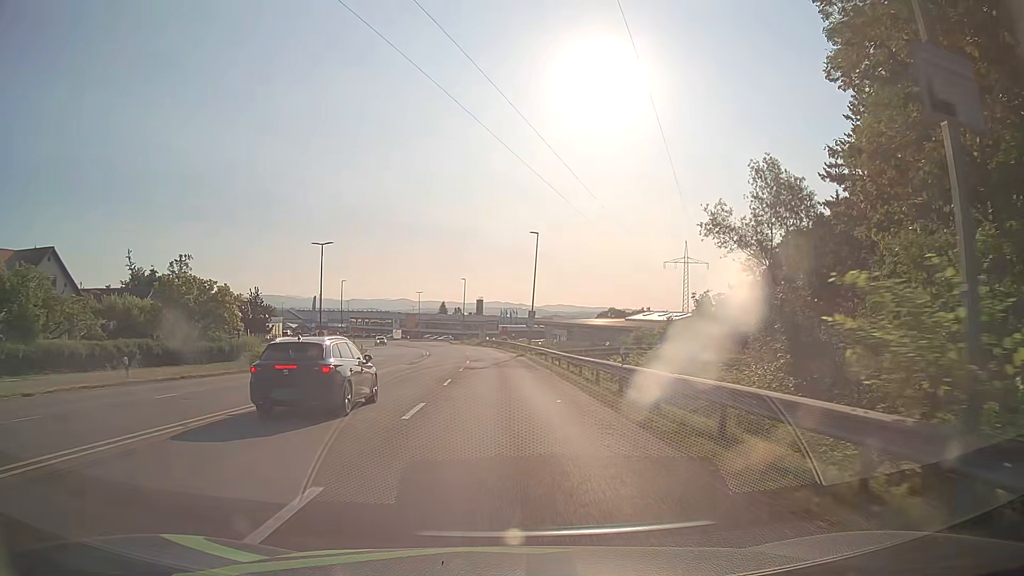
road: secondary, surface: asphalt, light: Day
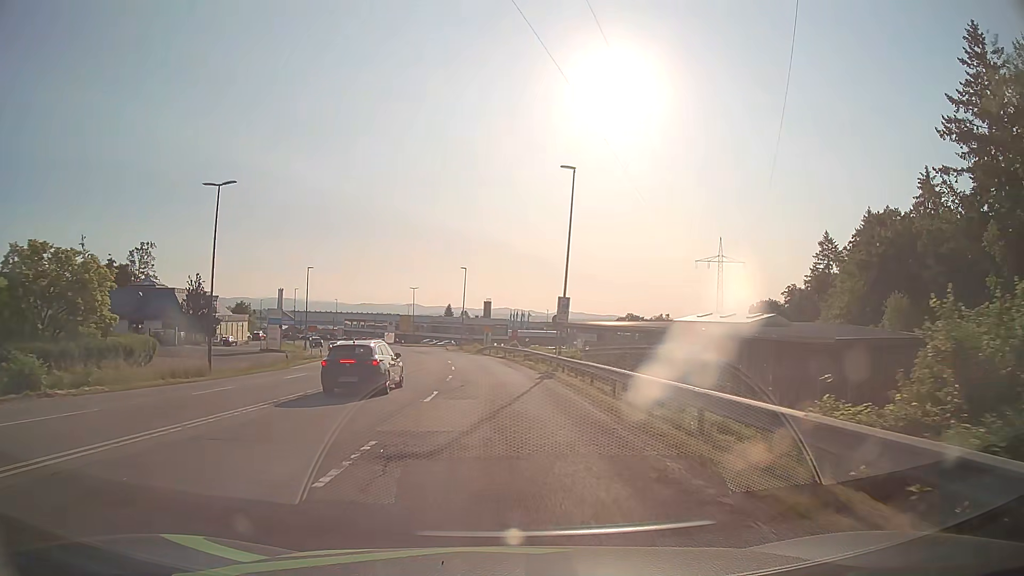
(0.0, +23.4) m; 0°
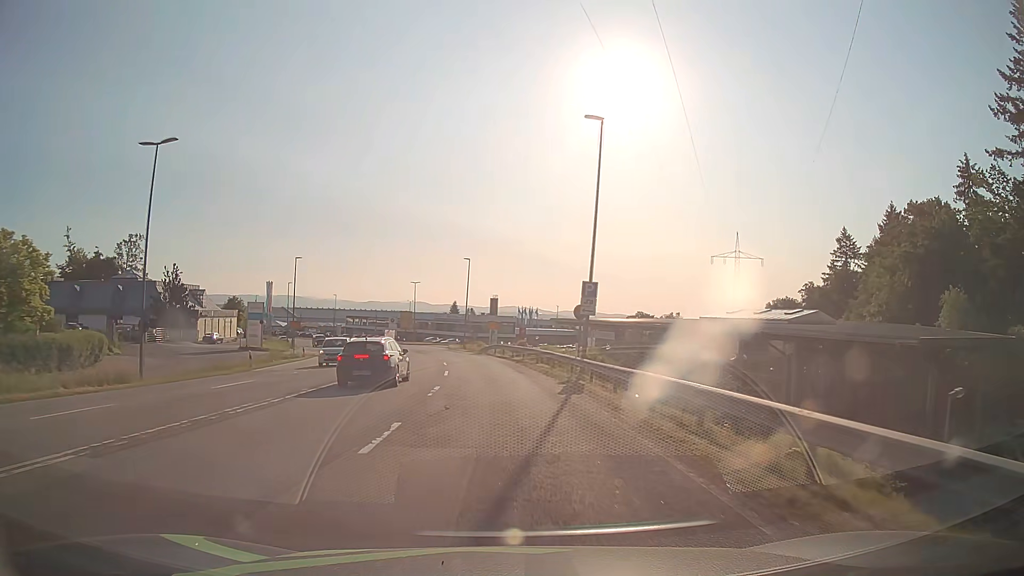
(-0.1, +7.7) m; -1°
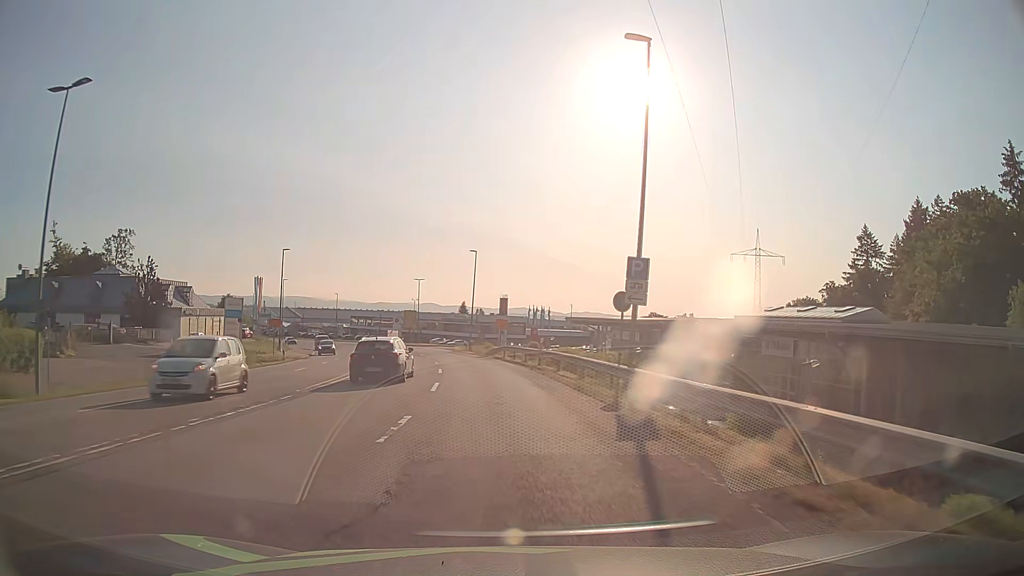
(0.0, +7.7) m; -1°
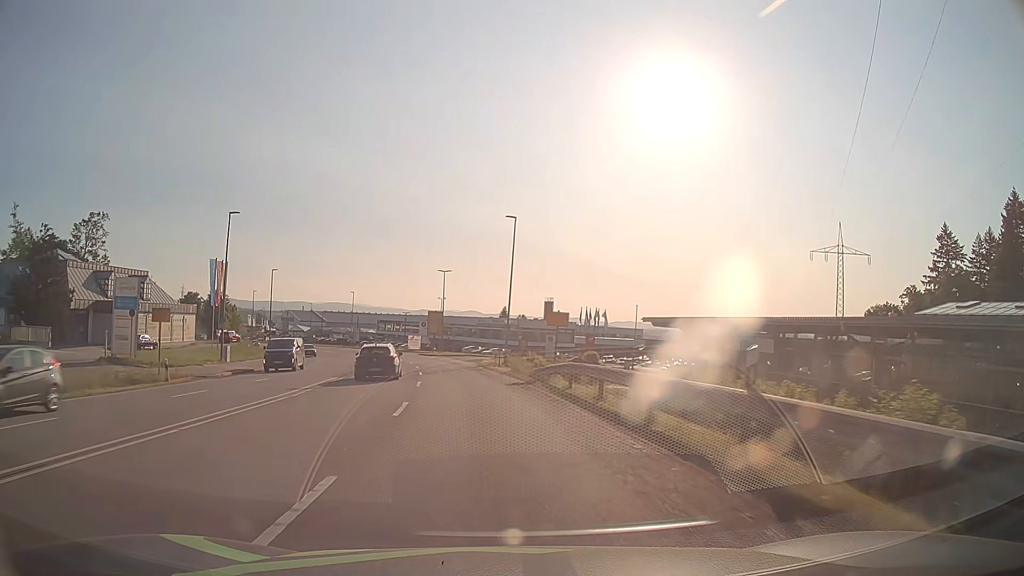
(-0.7, +23.0) m; -3°
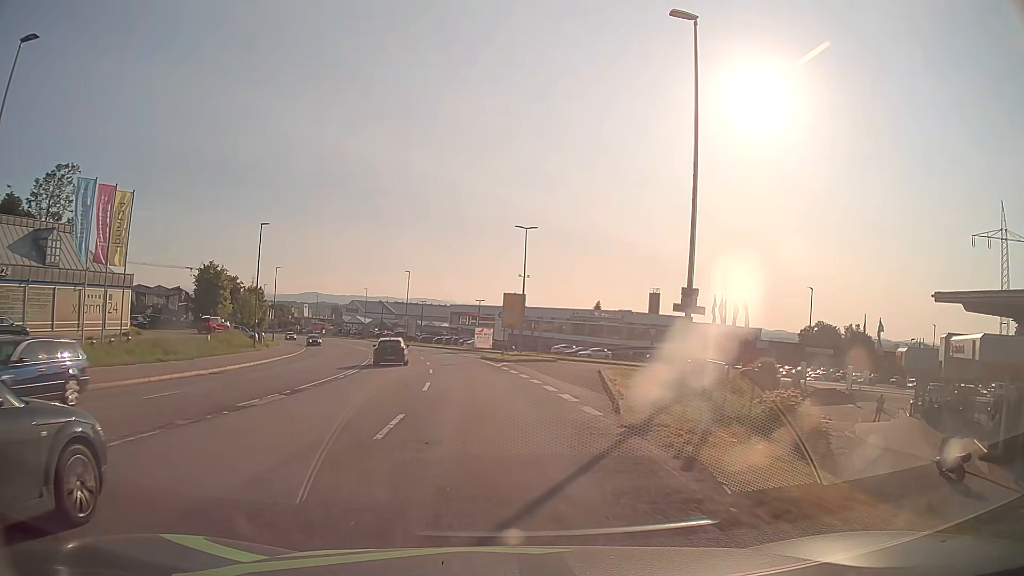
(-2.1, +30.3) m; -8°
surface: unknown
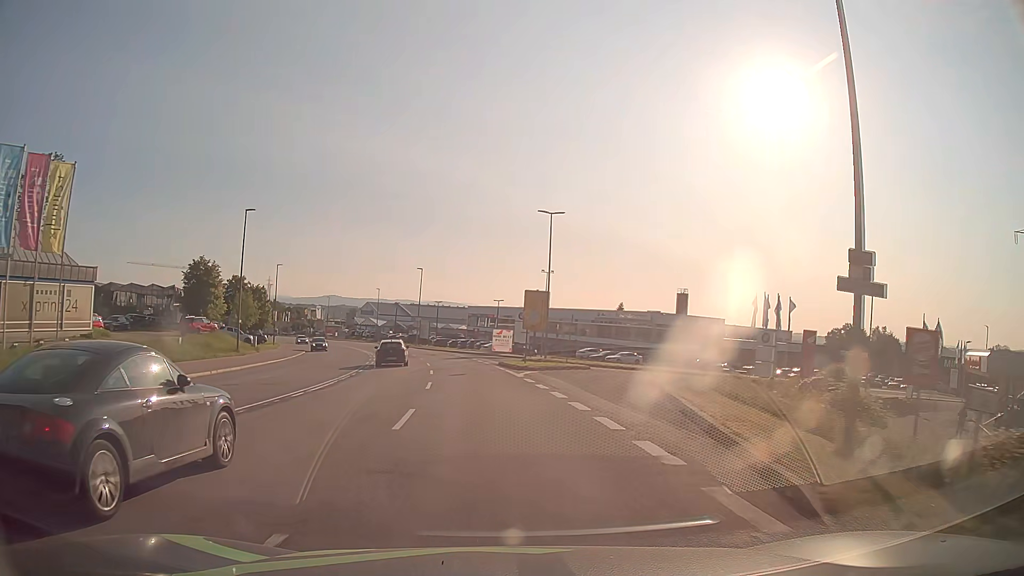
(-0.1, +7.6) m; -1°
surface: asphalt
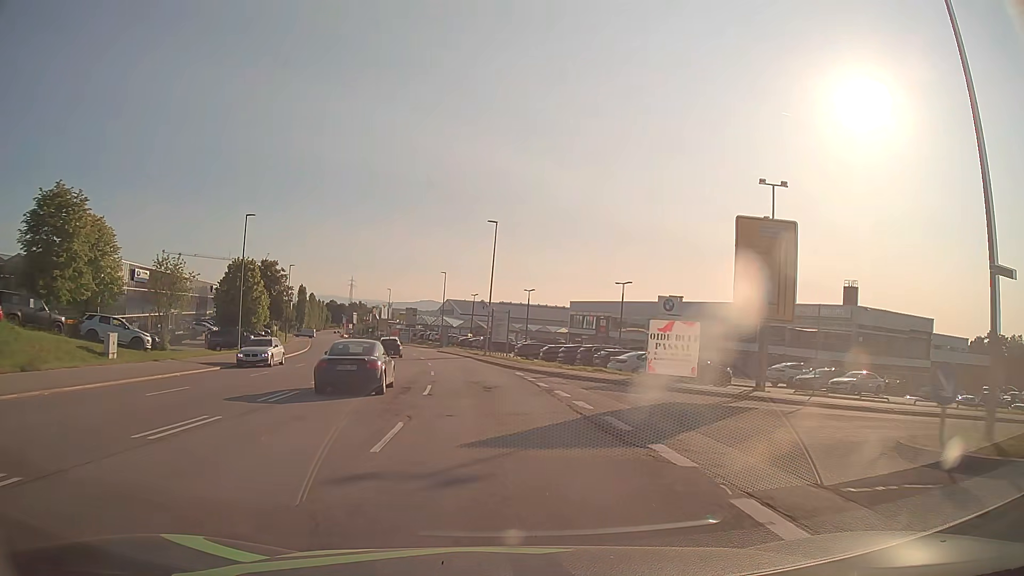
(-2.8, +38.2) m; -8°
(0, +10) (-1, +20) (-2, +30) (-3, +40) (-5, +50) (-7, +60) (-9, +69) (-11, +79) (-14, +89) (-17, +98) m
